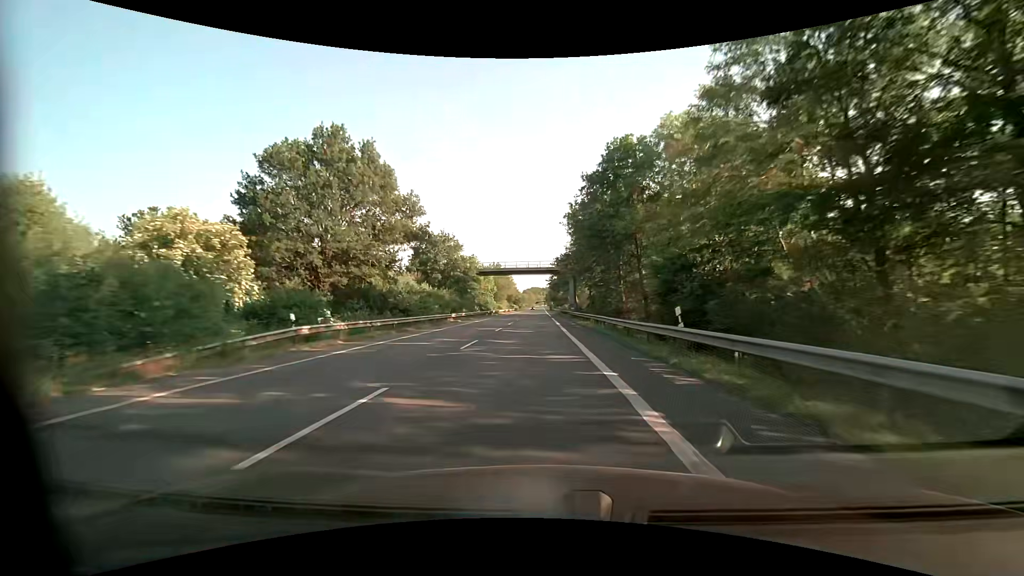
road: primary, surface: asphalt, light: Day
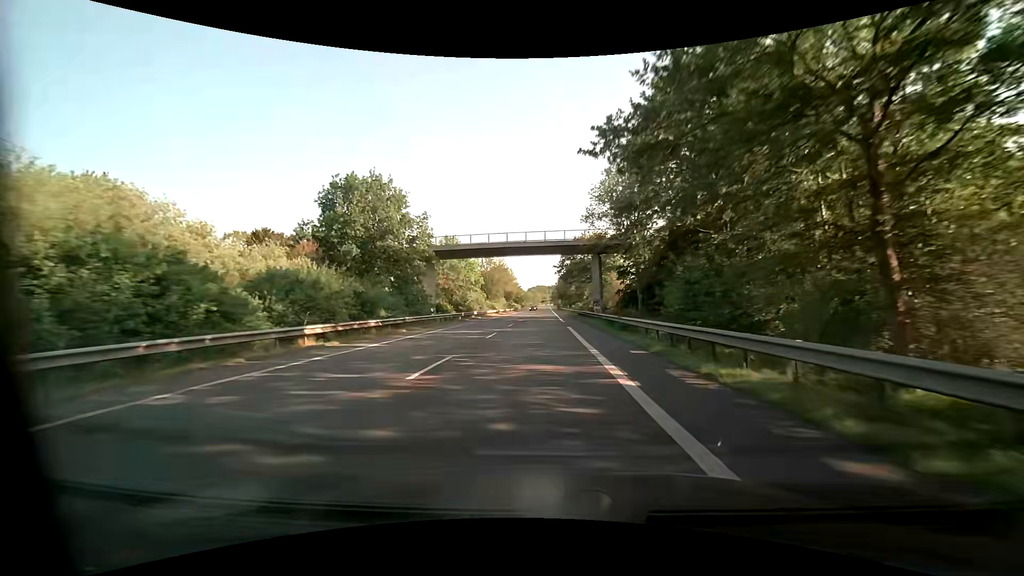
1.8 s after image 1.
(-0.1, +31.5) m; -1°
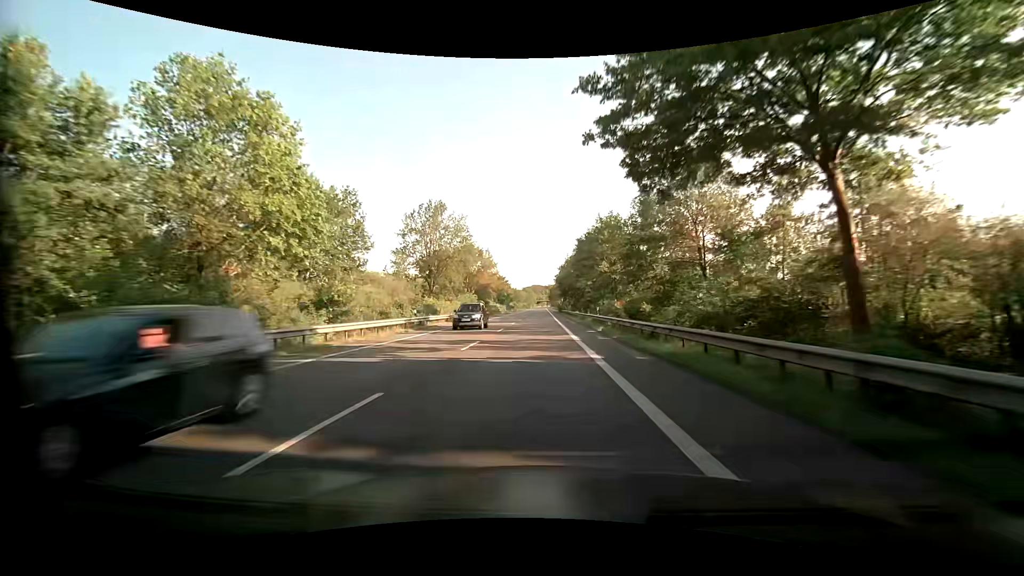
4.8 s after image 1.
(+0.2, +54.2) m; 0°
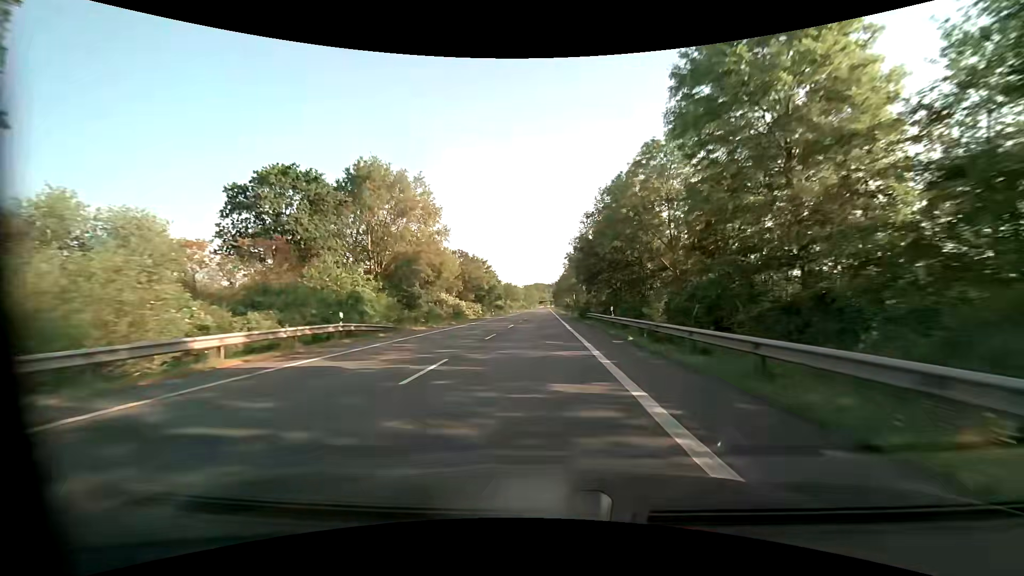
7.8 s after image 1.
(0.0, +56.0) m; 0°
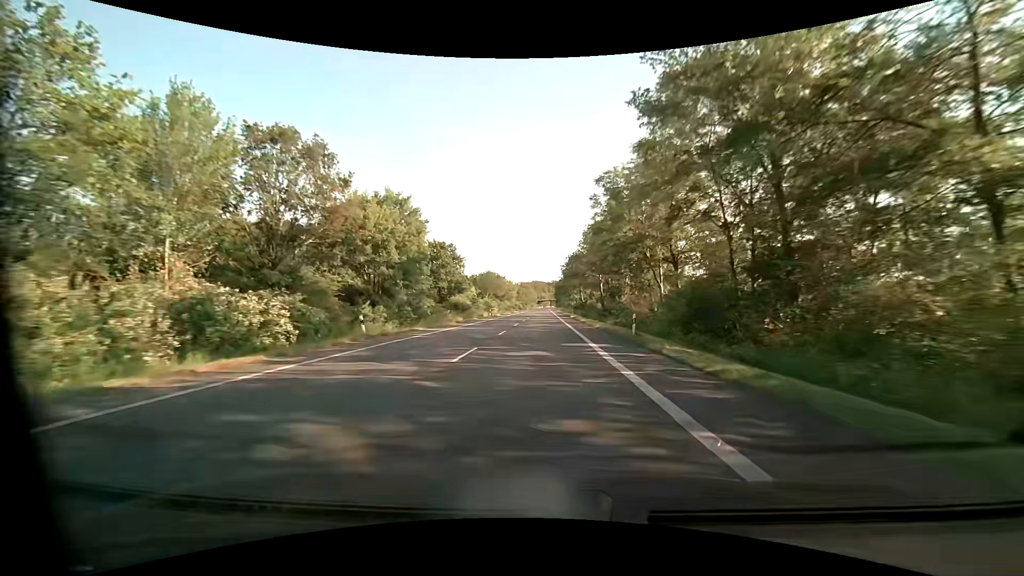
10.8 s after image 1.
(0.0, +57.3) m; 0°
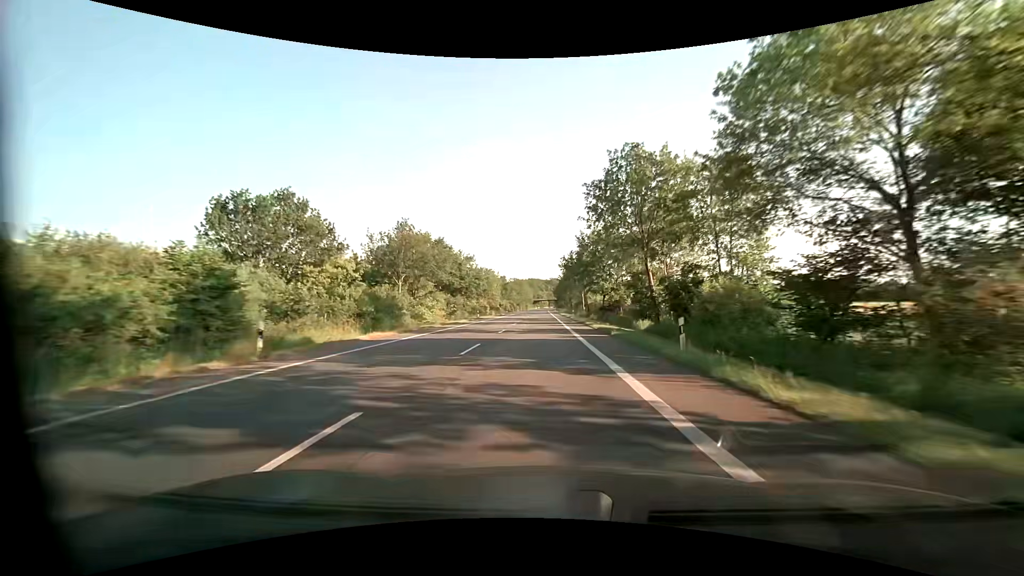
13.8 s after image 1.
(+0.6, +59.0) m; +1°
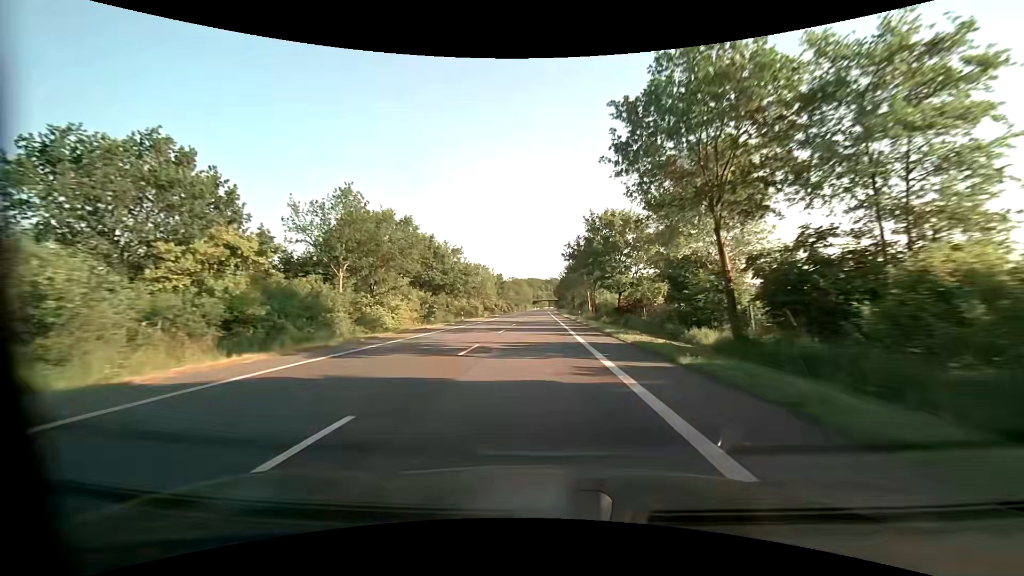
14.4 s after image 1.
(0.0, +12.2) m; 0°
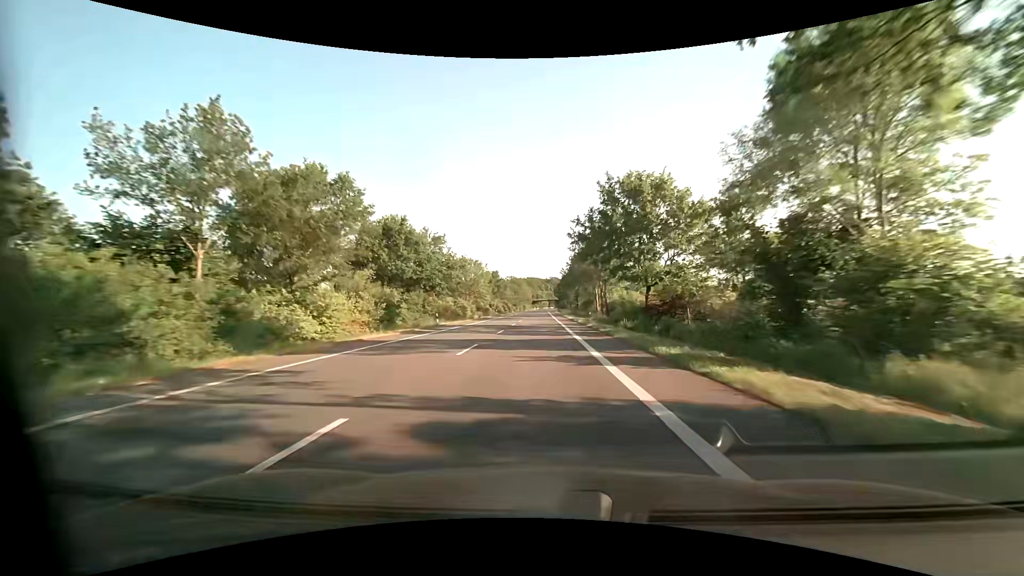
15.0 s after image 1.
(0.0, +12.3) m; 0°
(0, +10) (0, +20) (0, +30) (0, +40) (0, +50) (0, +60) (0, +70) (0, +80) (-1, +90) (-1, +100) m
